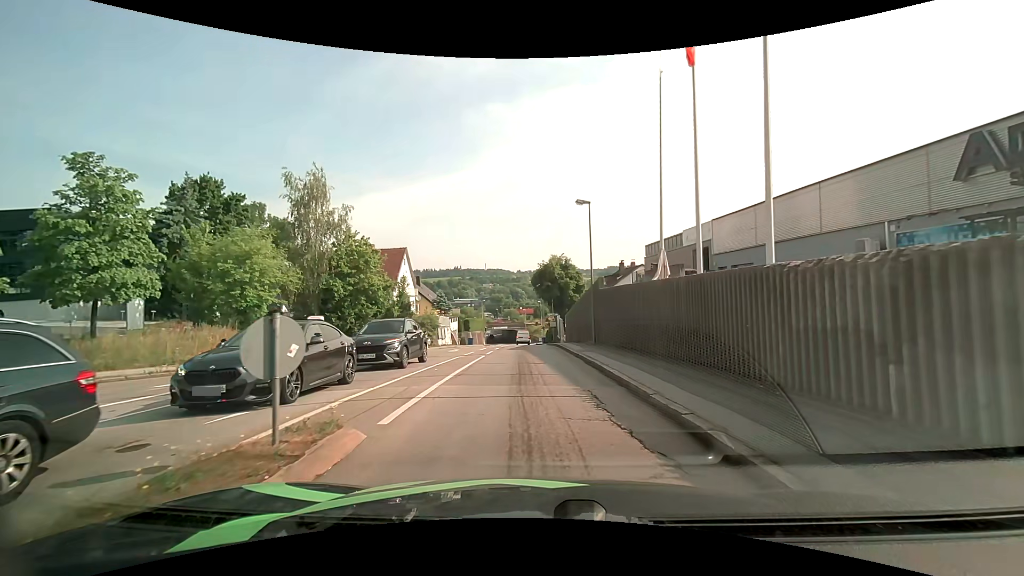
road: tertiary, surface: asphalt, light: Day
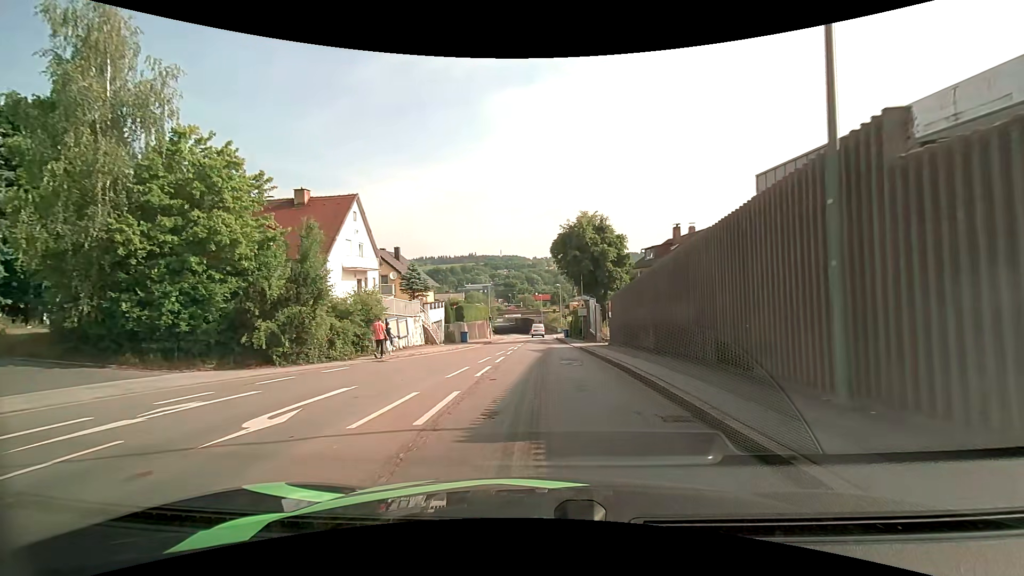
(-0.2, +21.0) m; -1°
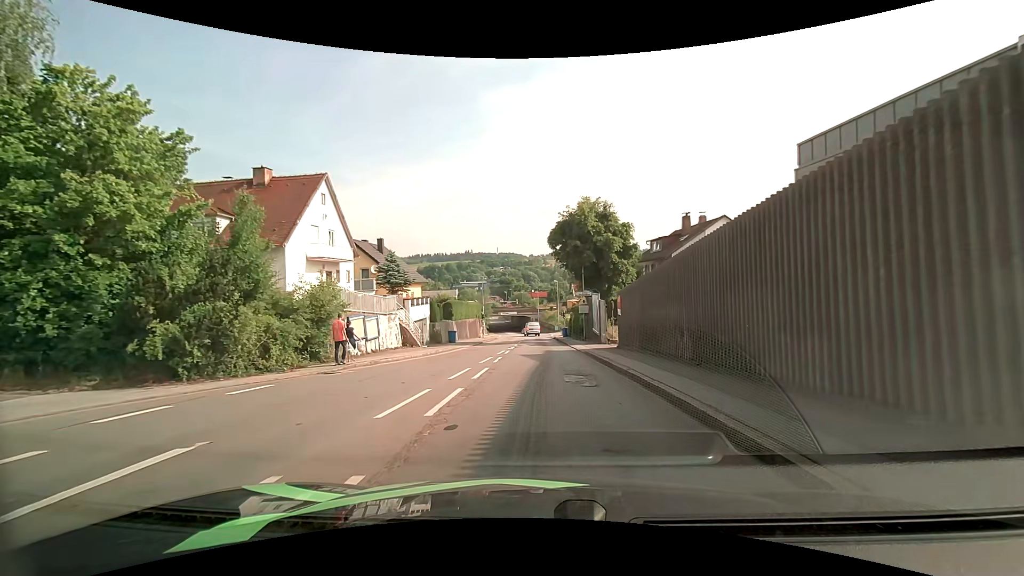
(0.0, +4.9) m; 0°
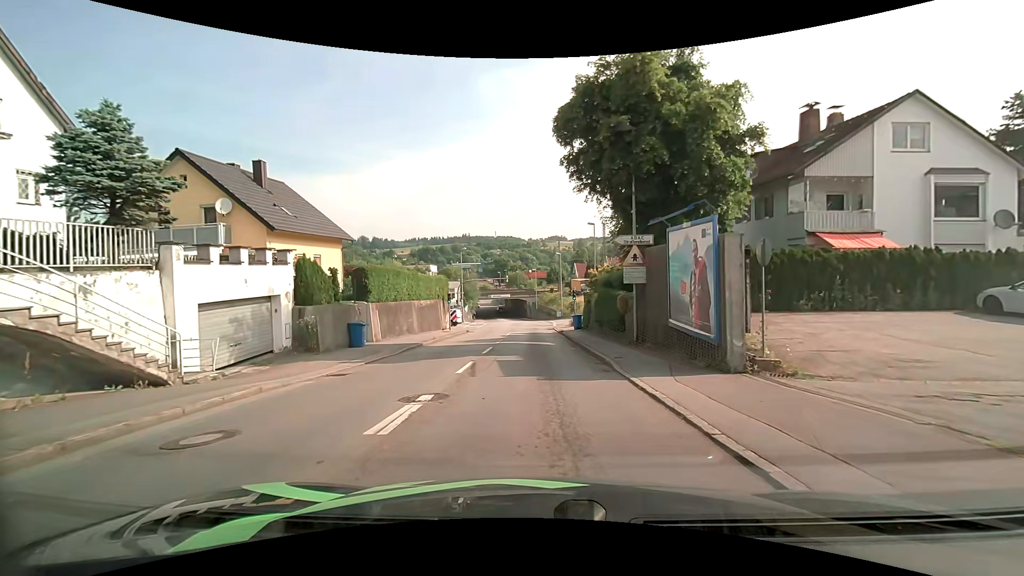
(+0.1, +22.7) m; 0°
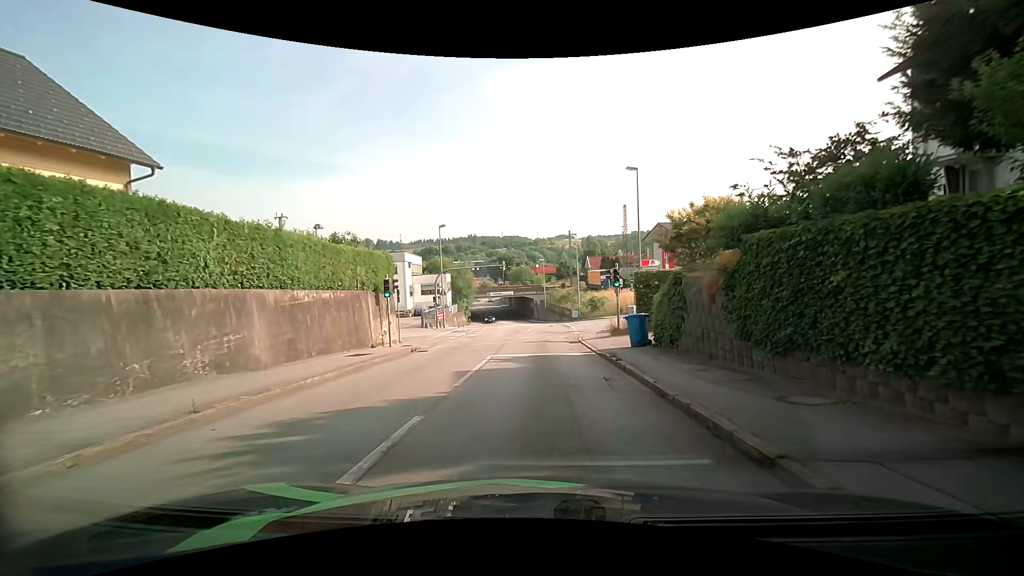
(-0.2, +19.2) m; -2°
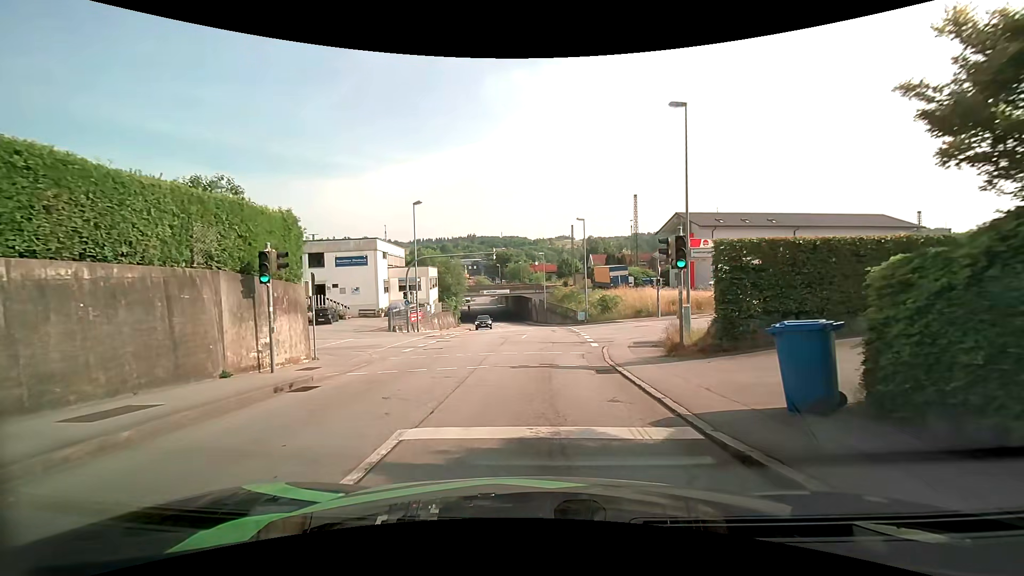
(+0.1, +10.3) m; +1°
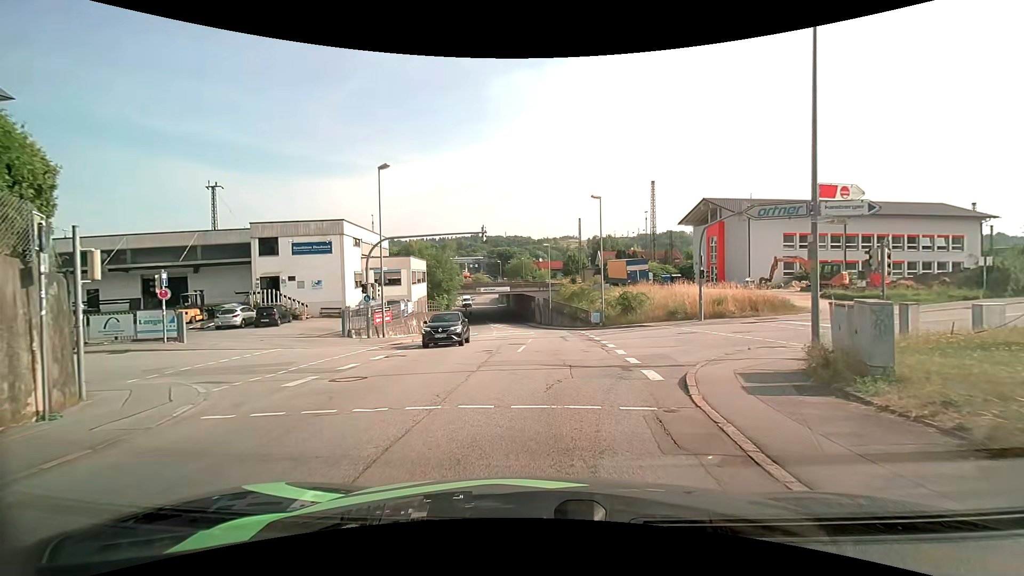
(0.0, +9.6) m; 0°
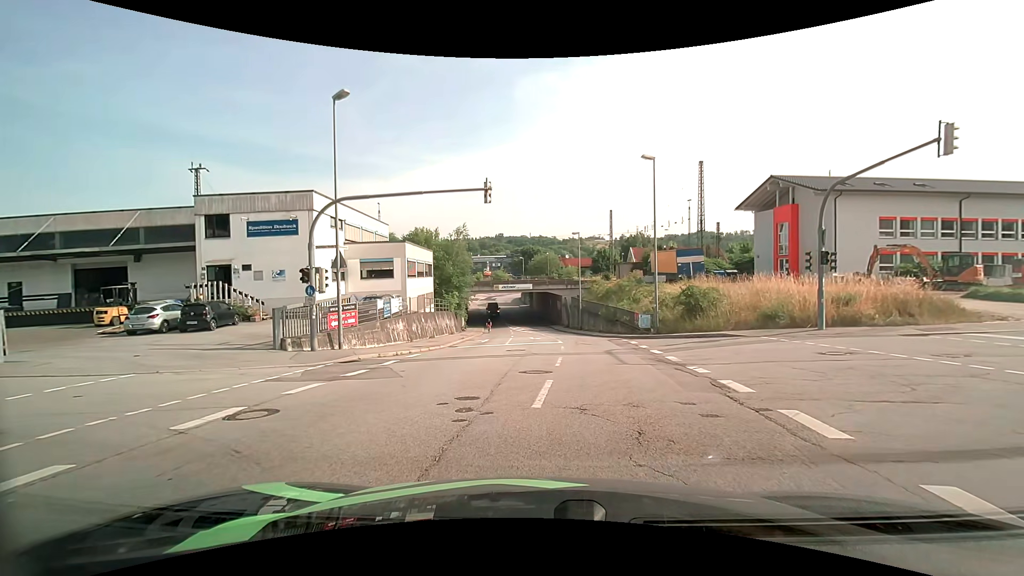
(-0.2, +10.0) m; -3°
